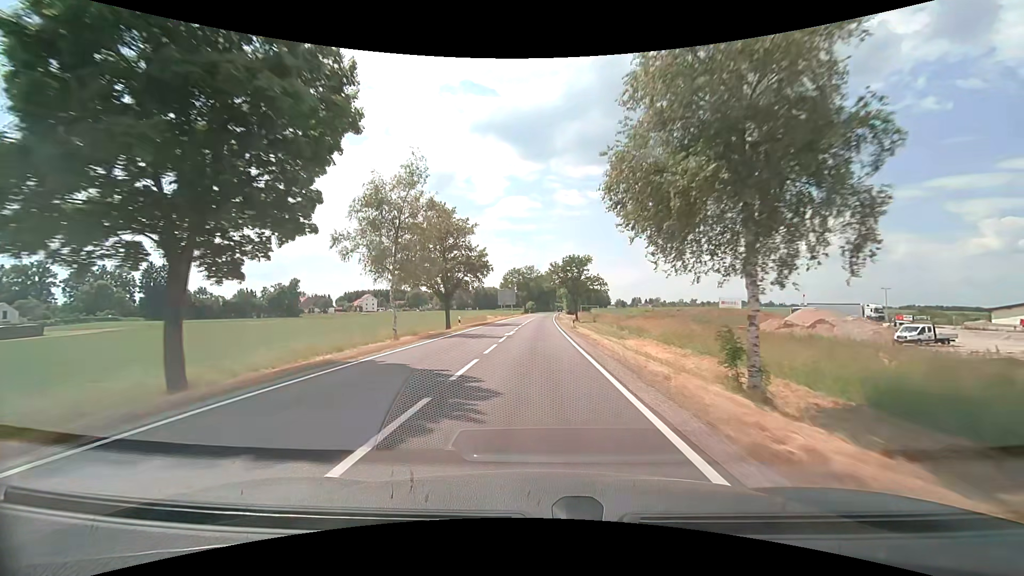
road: secondary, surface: asphalt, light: Day
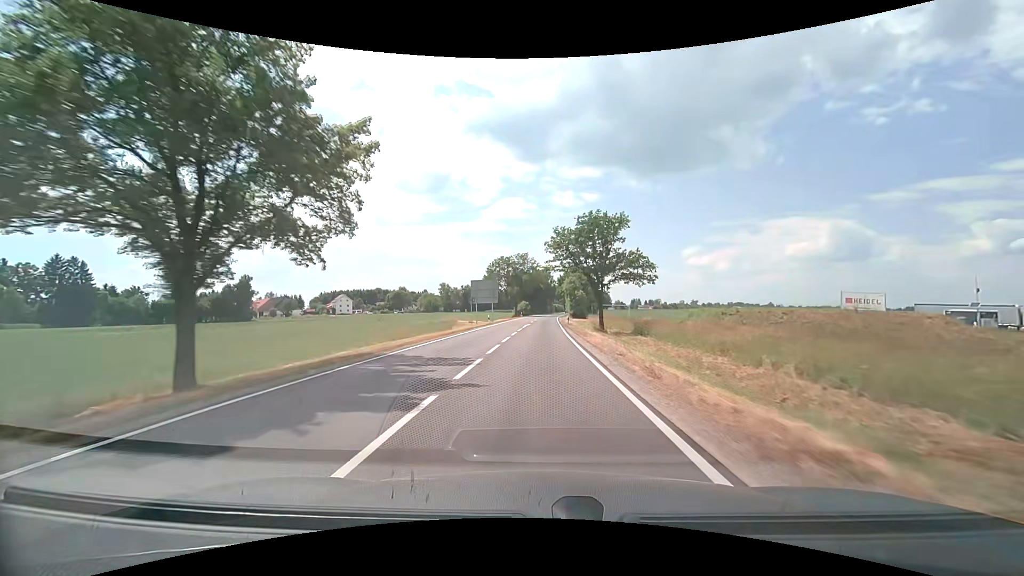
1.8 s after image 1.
(+0.1, +36.1) m; +1°
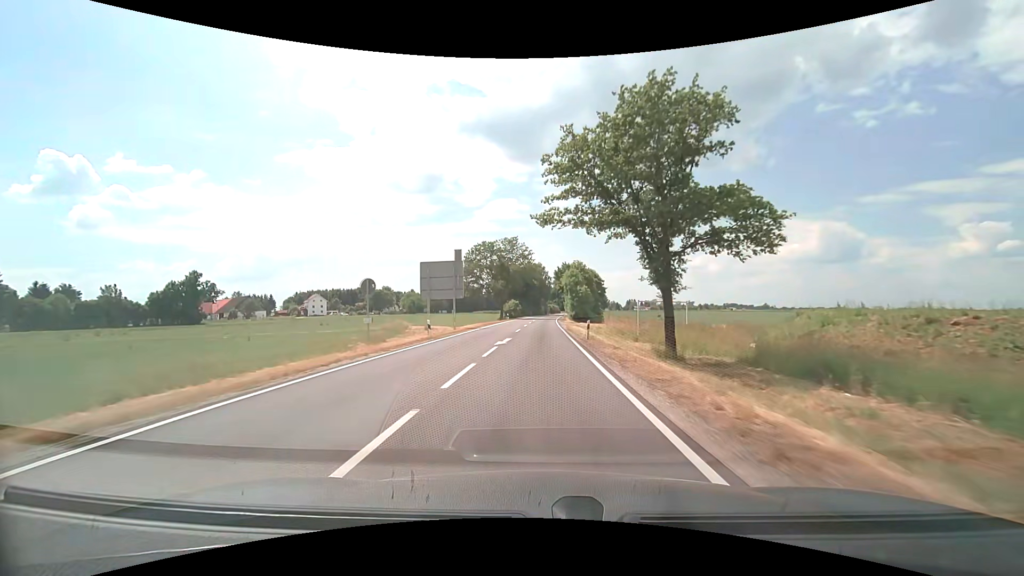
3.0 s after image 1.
(+0.2, +25.5) m; 0°
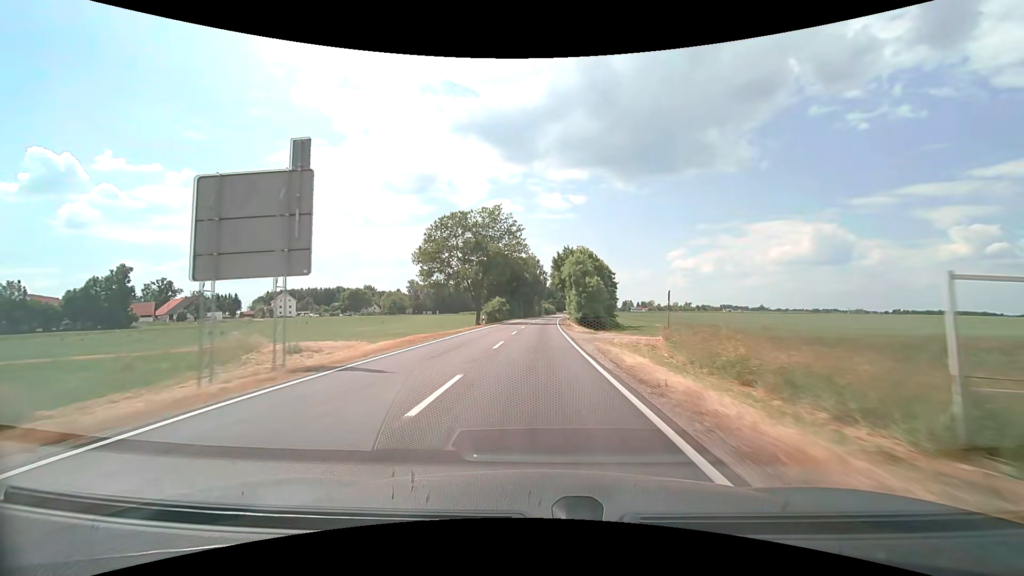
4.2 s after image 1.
(+0.3, +26.6) m; +1°
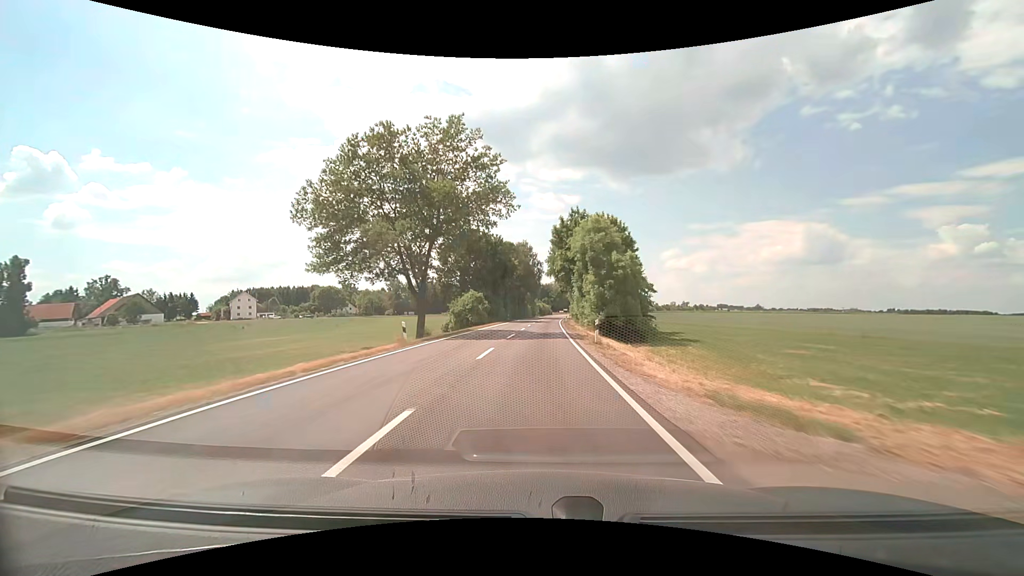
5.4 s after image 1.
(+0.2, +27.5) m; +1°
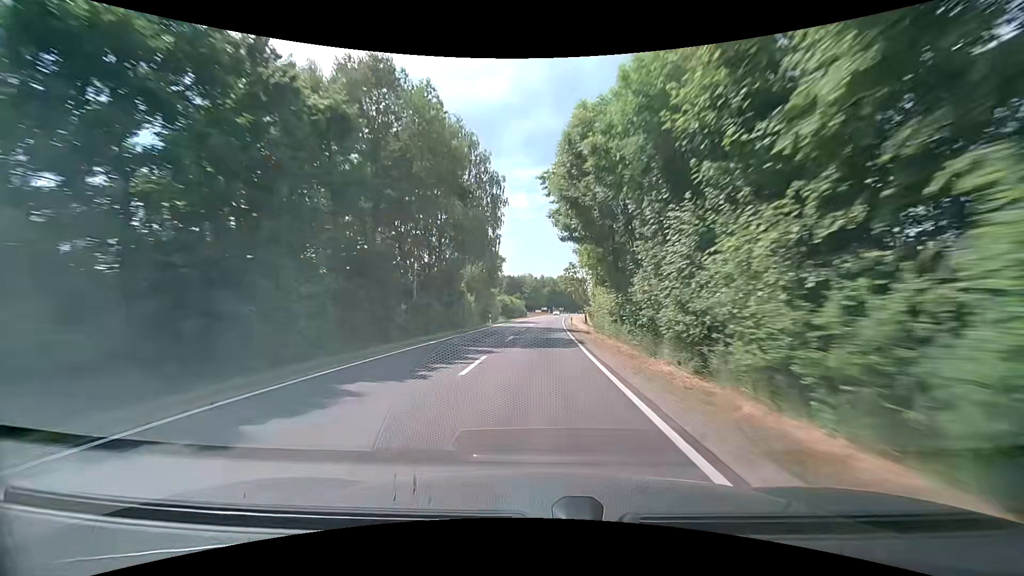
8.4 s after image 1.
(+1.6, +72.6) m; +3°
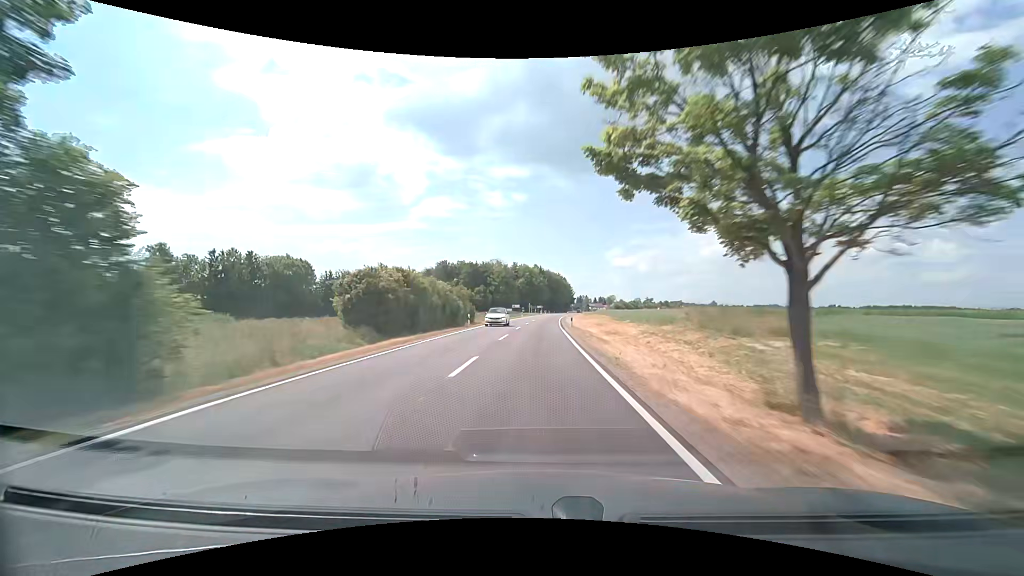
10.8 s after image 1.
(+1.4, +60.8) m; +3°
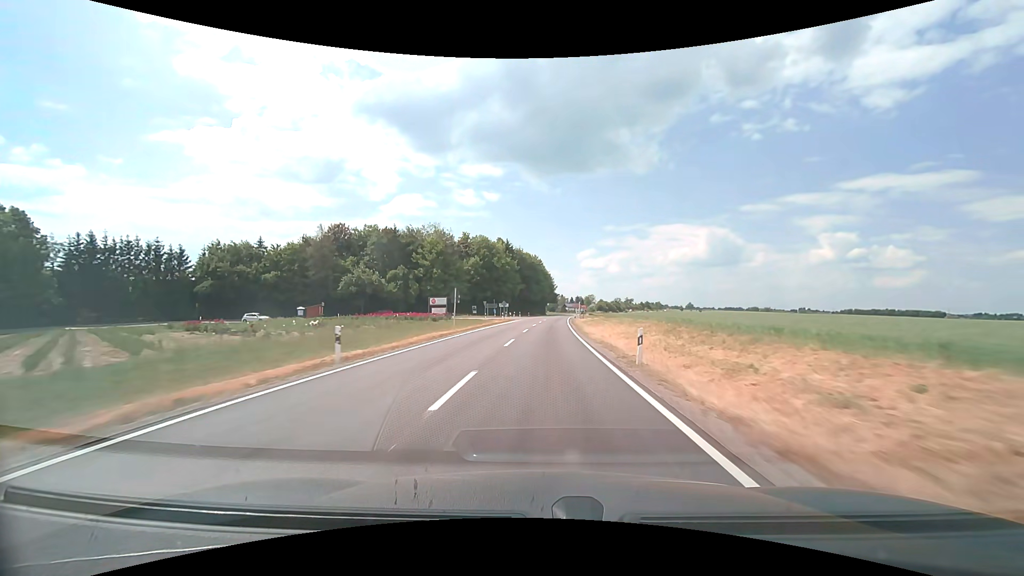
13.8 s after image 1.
(+1.9, +75.6) m; +3°
(0, +10) (0, +20) (+1, +30) (+1, +40) (+1, +50) (+2, +60) (+3, +70) (+3, +80) (+4, +90) (+5, +100) m
